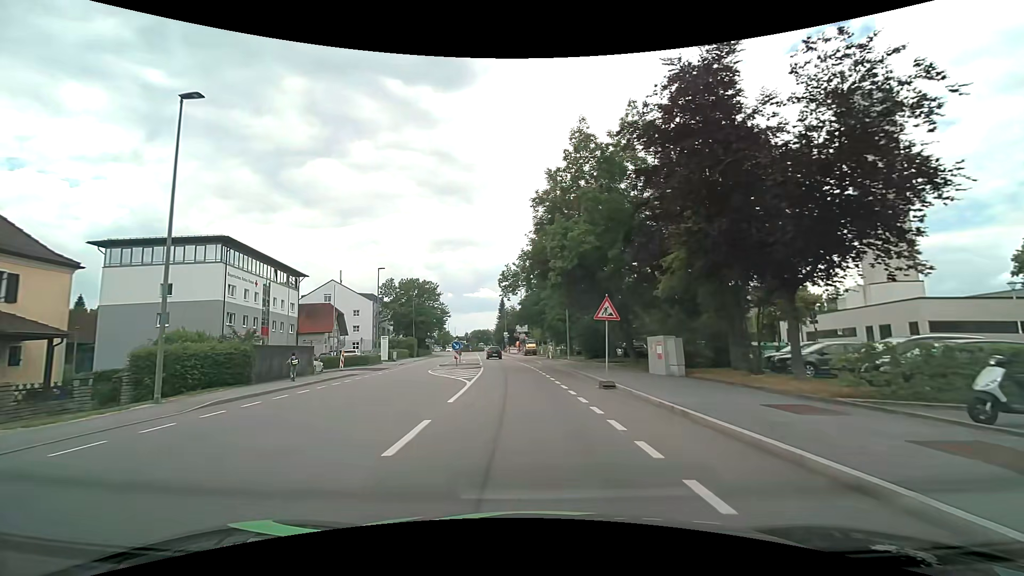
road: tertiary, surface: asphalt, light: Day
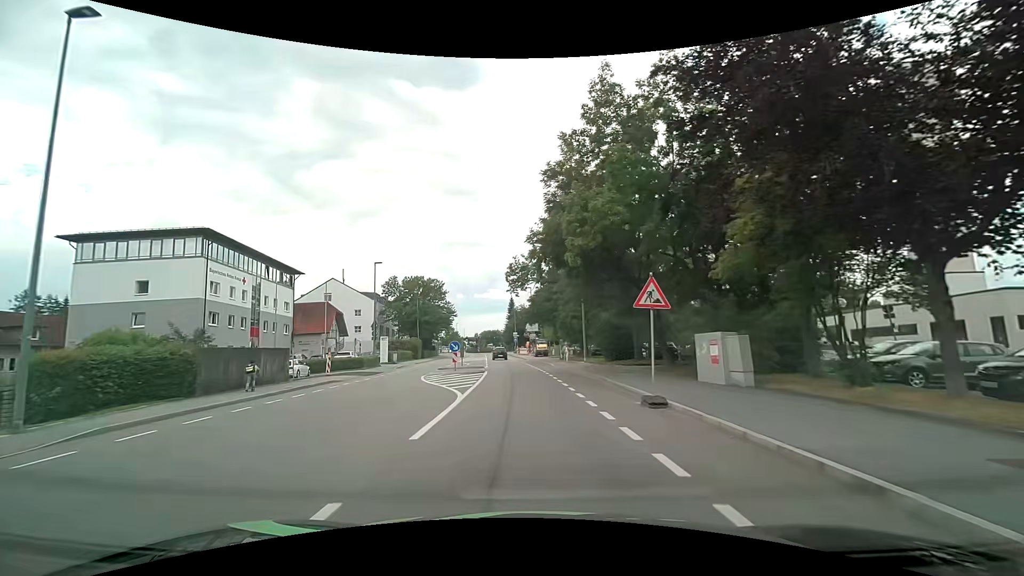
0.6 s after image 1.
(0.0, +4.8) m; -1°
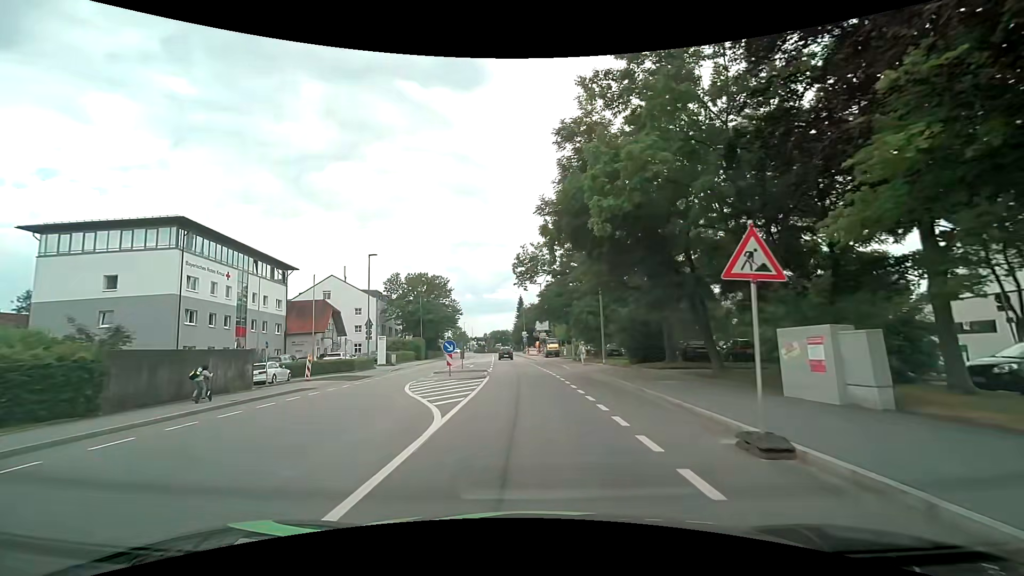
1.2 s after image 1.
(-0.1, +4.8) m; -2°
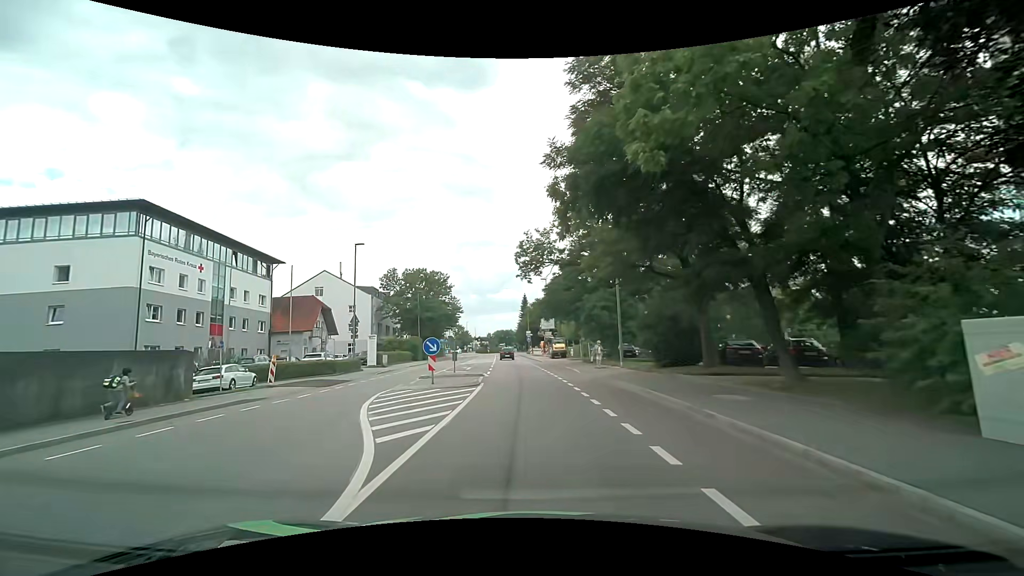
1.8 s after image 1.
(0.0, +4.8) m; 0°
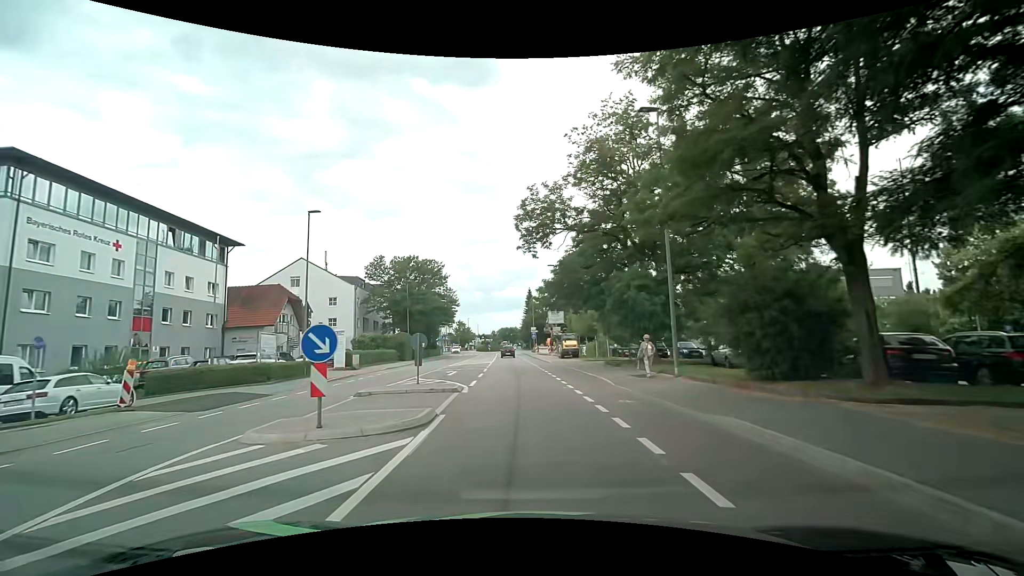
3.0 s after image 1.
(-0.1, +9.6) m; -1°
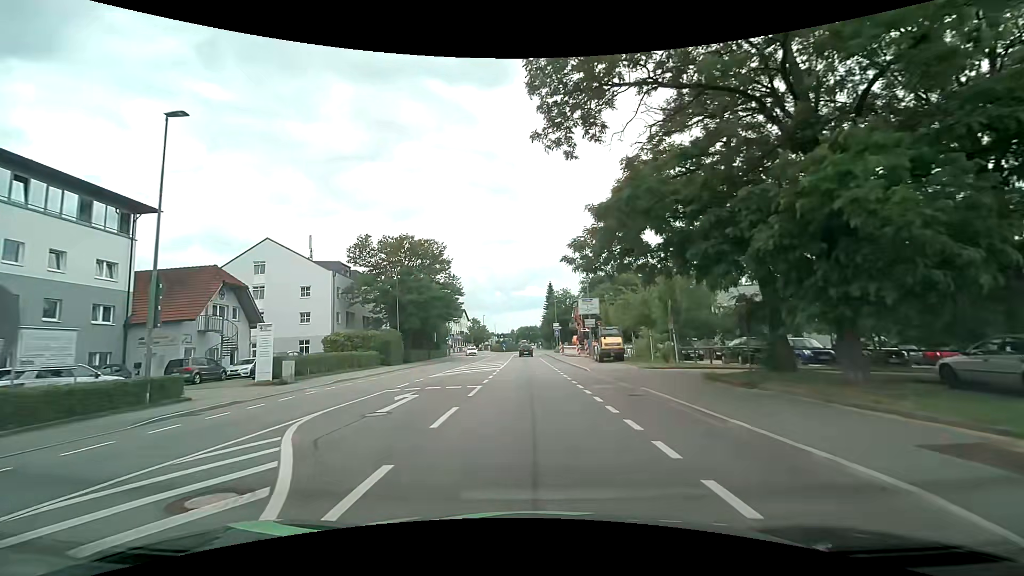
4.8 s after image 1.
(-0.2, +14.3) m; -1°
